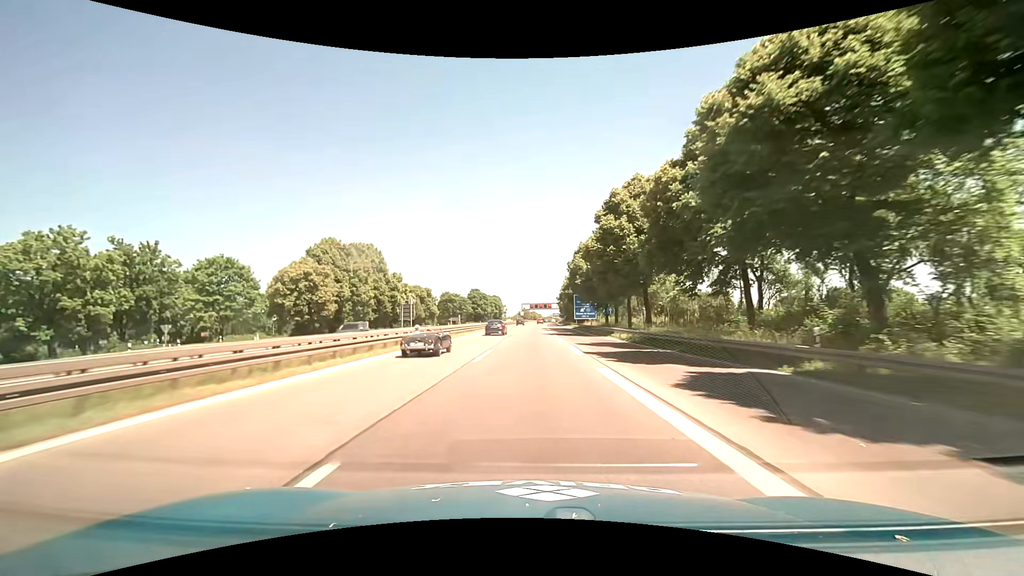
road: motorway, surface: asphalt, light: Day
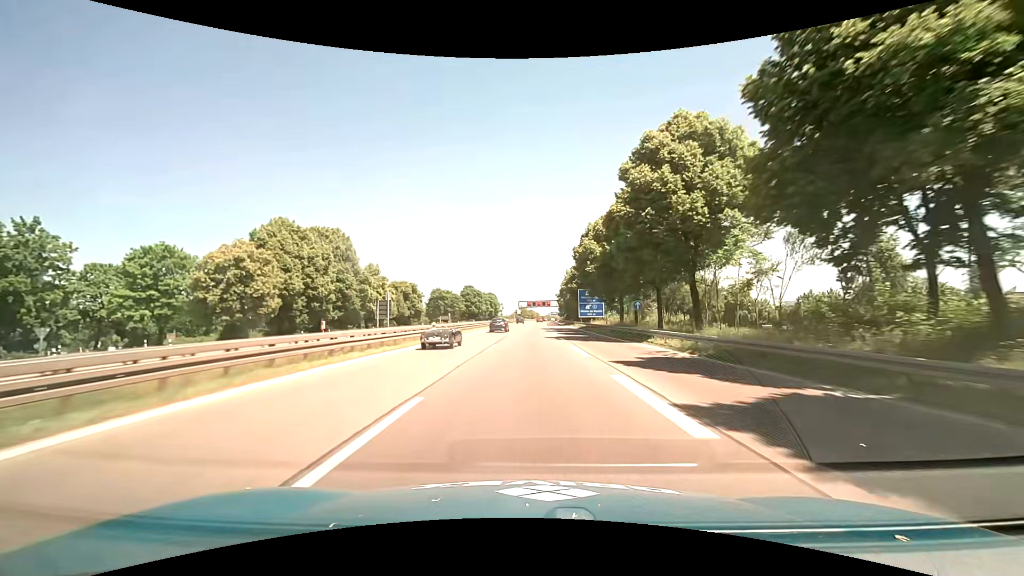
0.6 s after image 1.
(+0.1, +14.3) m; 0°
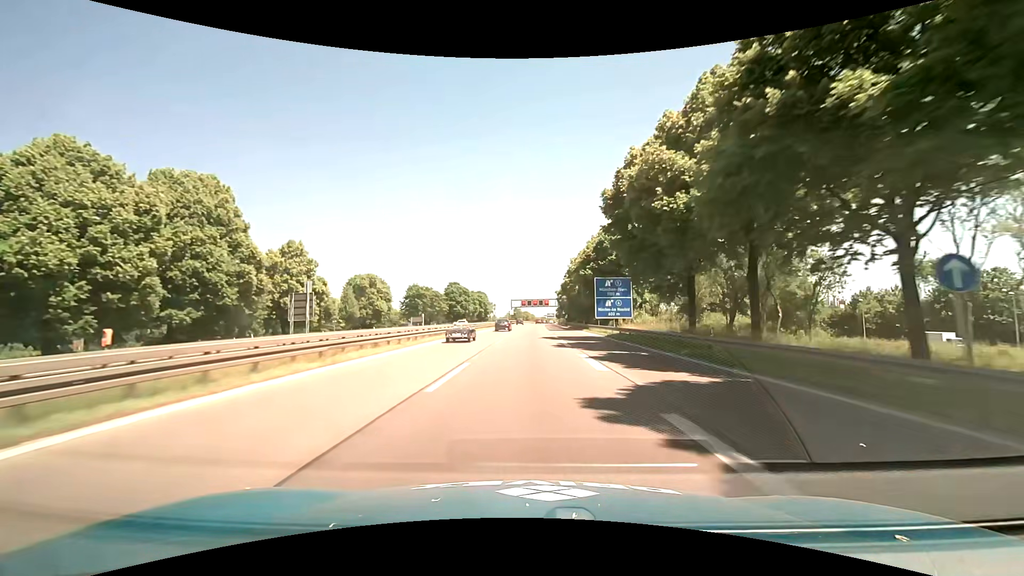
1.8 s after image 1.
(+0.1, +28.8) m; +1°
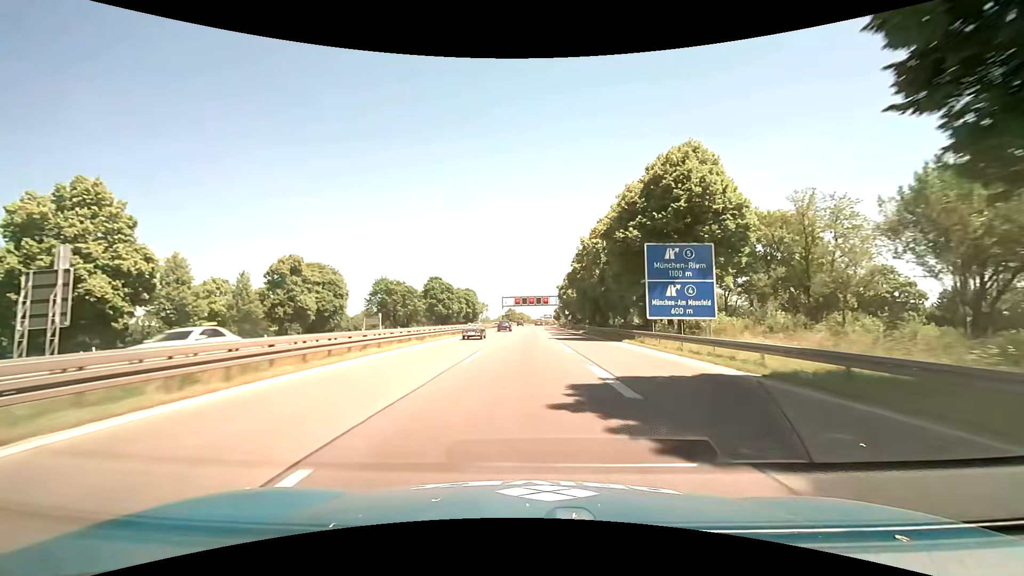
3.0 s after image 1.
(+0.1, +28.9) m; +1°
(0, +10) (0, +20) (0, +30) (0, +40) (0, +50) (0, +60) (0, +70) (0, +80) (0, +90) (0, +100) m
